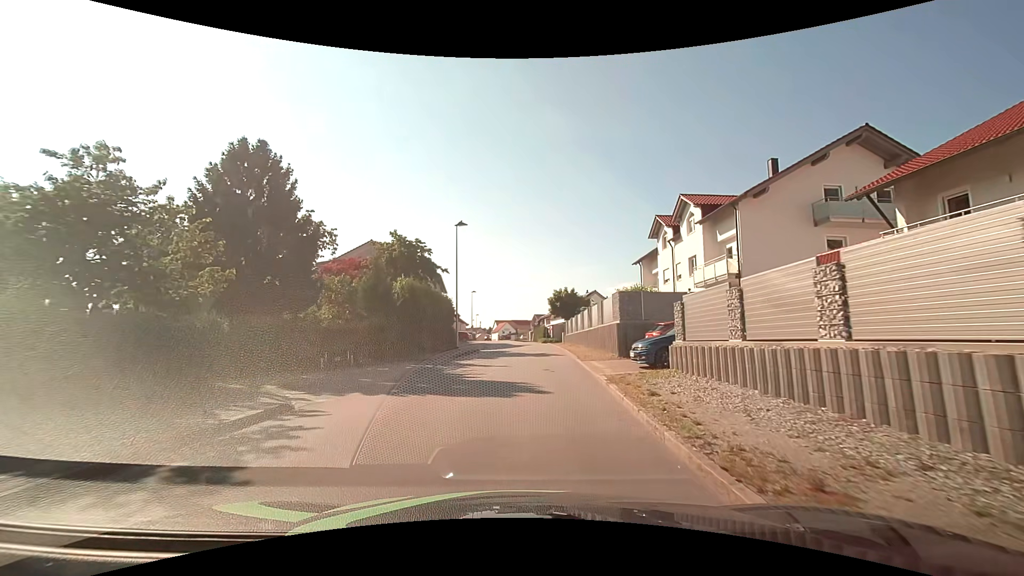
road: unclassified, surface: asphalt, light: Day
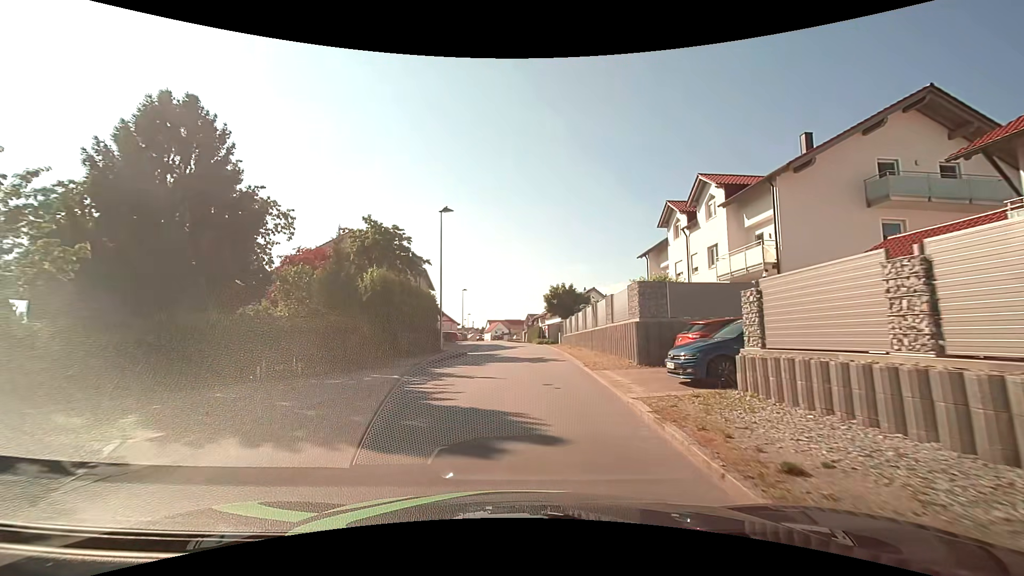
(0.0, +4.7) m; +1°
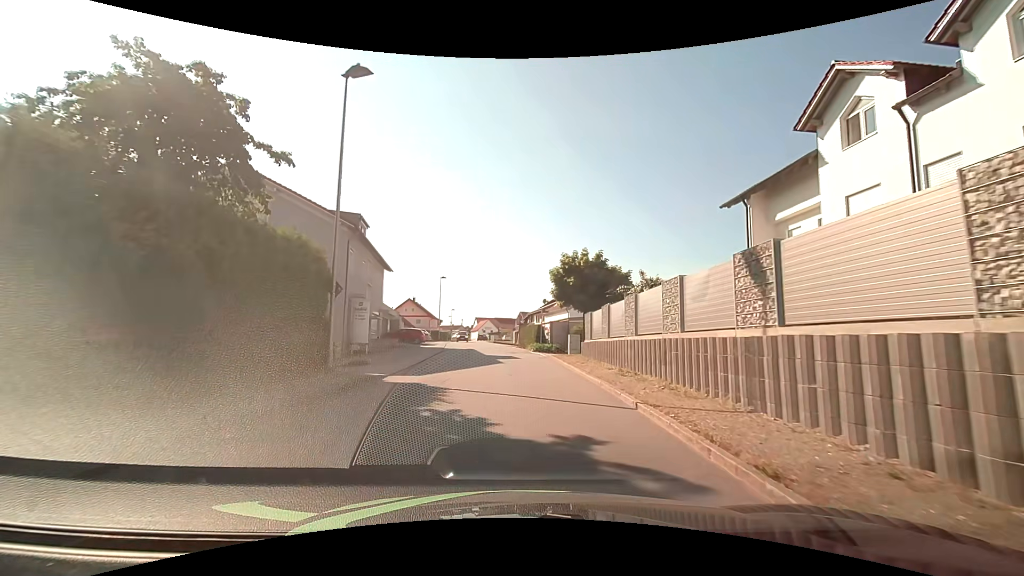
(+0.3, +18.8) m; +1°
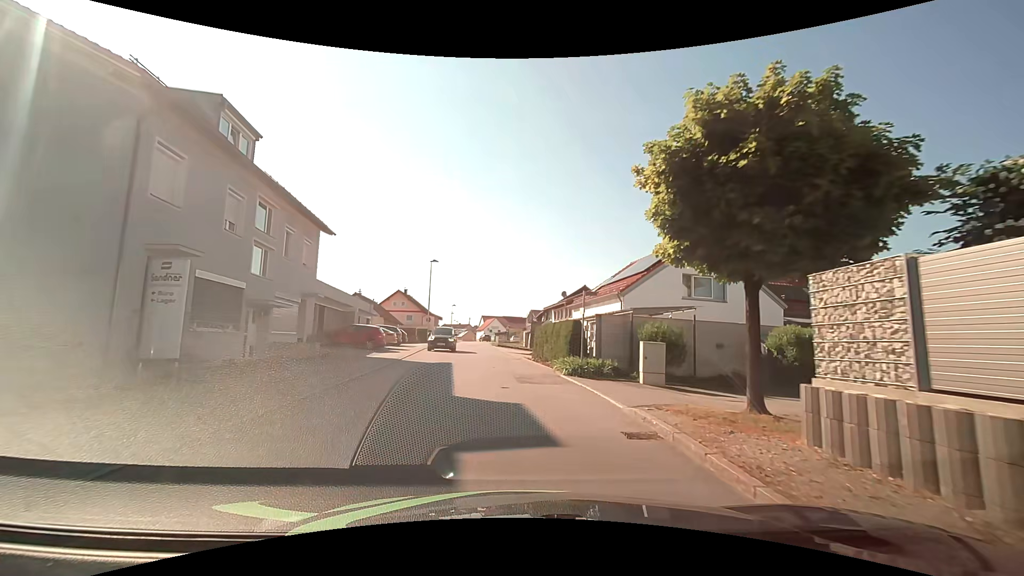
(-0.2, +17.8) m; -1°
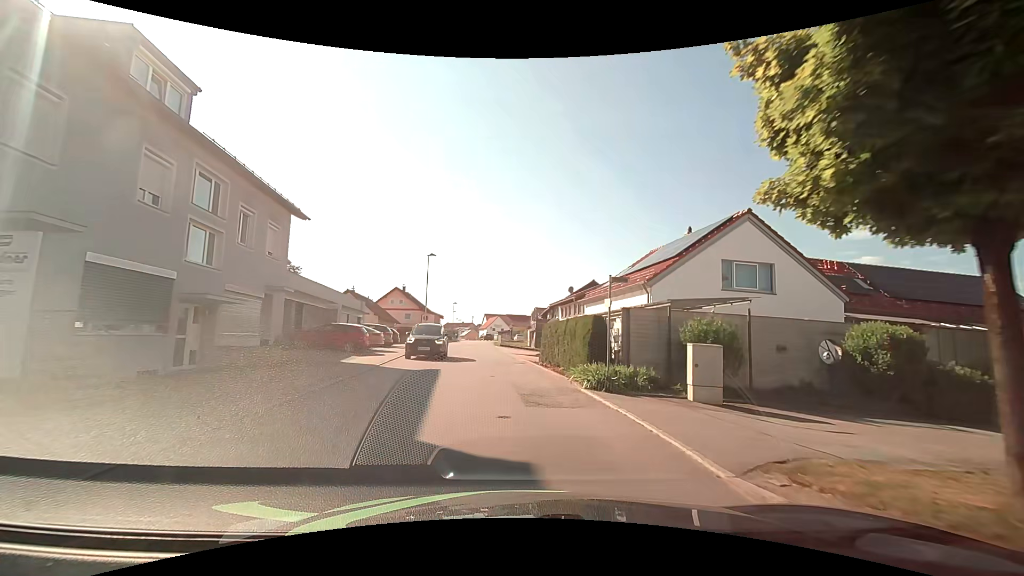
(0.0, +4.3) m; -1°
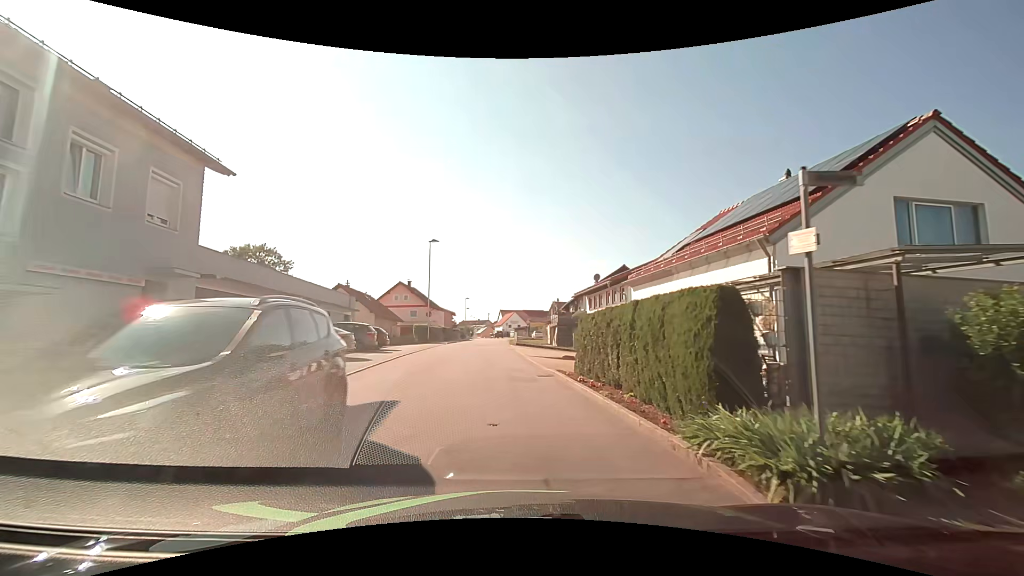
(-0.1, +8.3) m; -1°
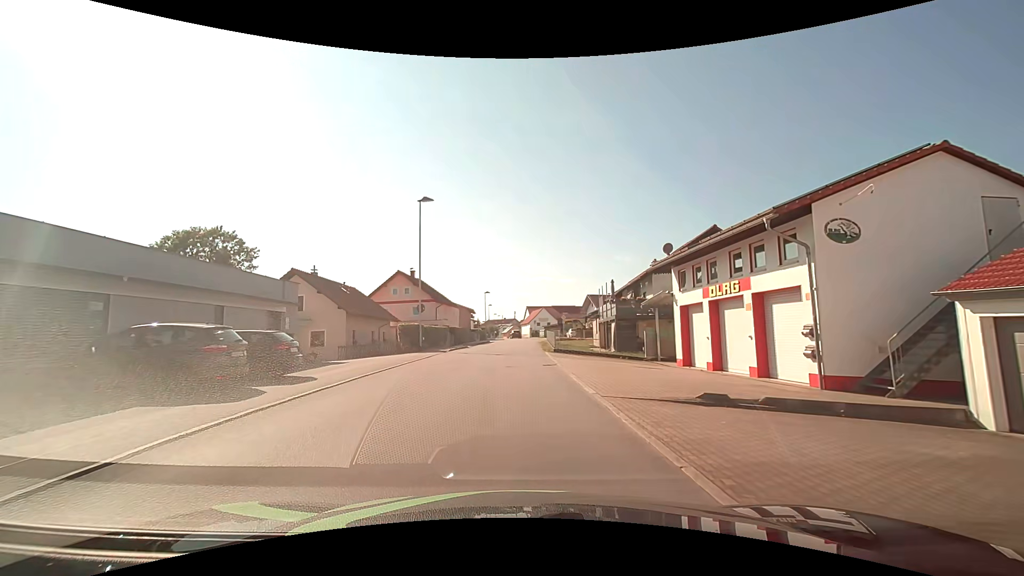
(-0.8, +16.5) m; -5°
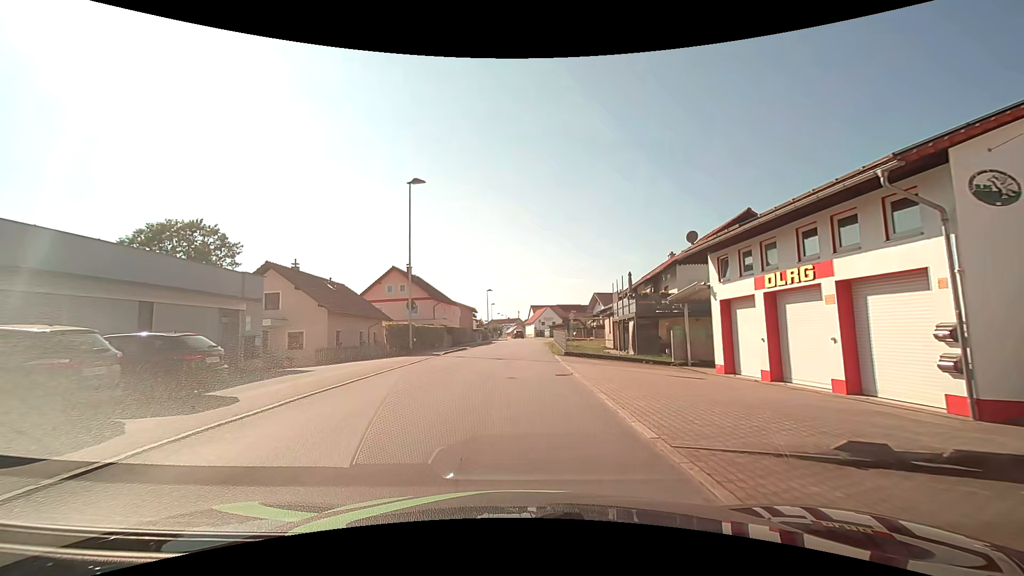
(0.0, +4.2) m; 0°
(0, +10) (0, +20) (0, +30) (+1, +40) (+1, +50) (+2, +60) (+2, +70) (+2, +80) (+1, +90) (+1, +100) m
